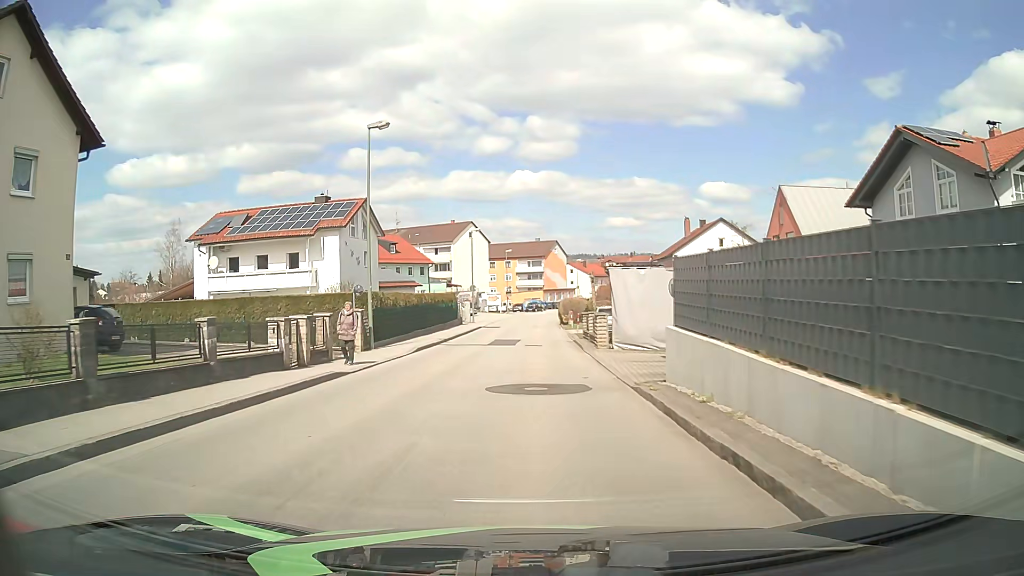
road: unclassified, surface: asphalt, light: Day
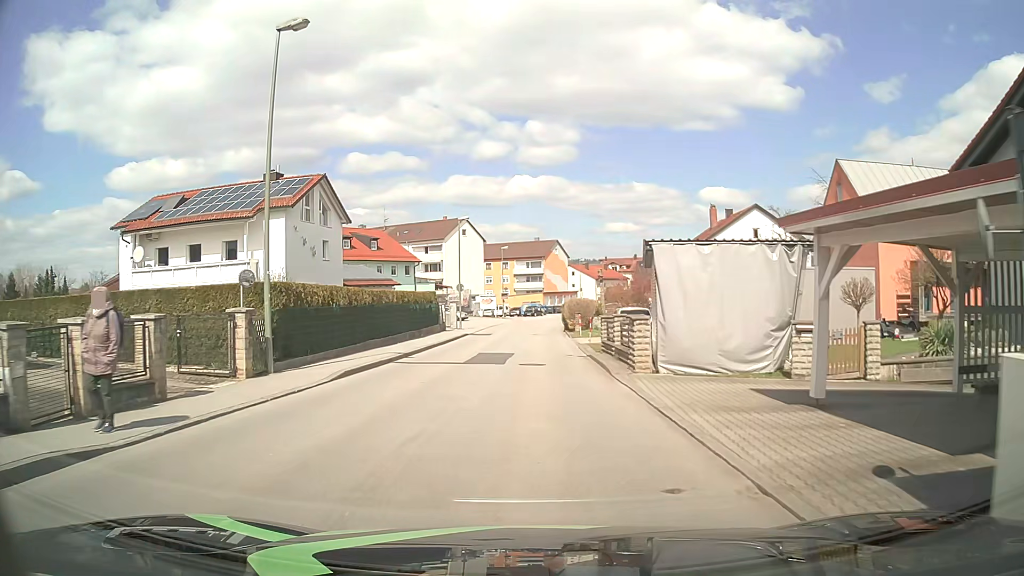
(-0.1, +9.5) m; -1°
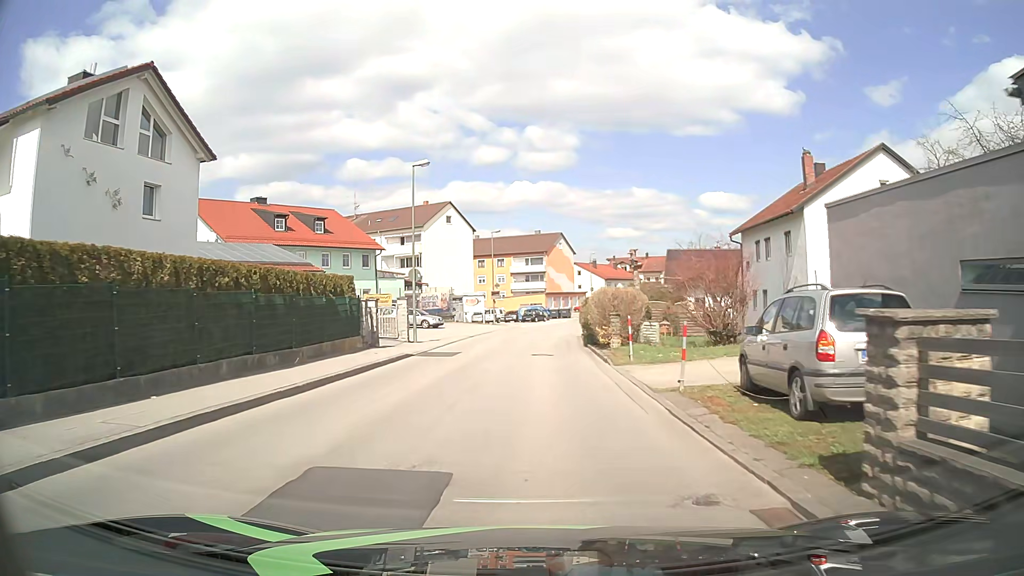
(0.0, +19.2) m; 0°
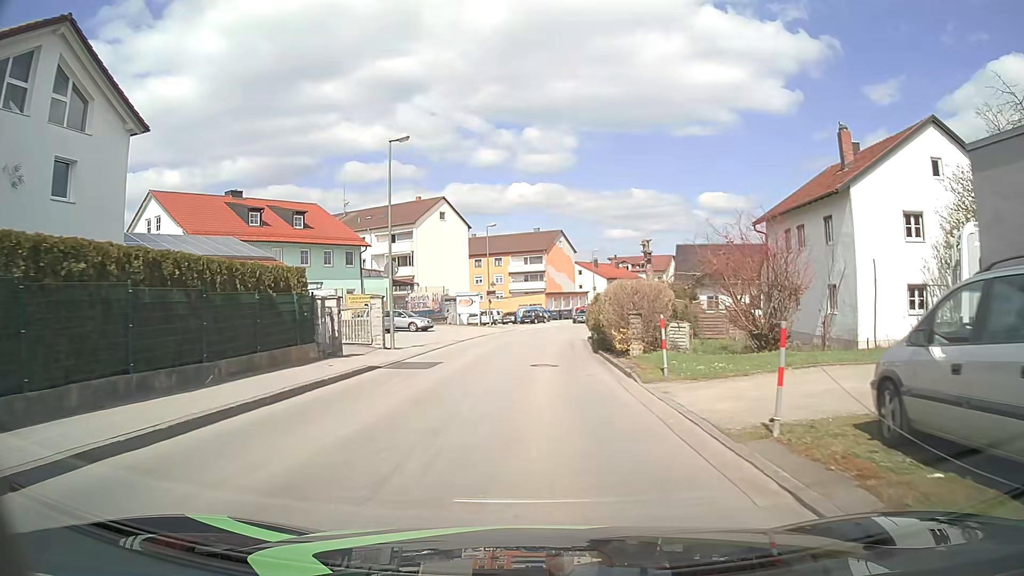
(0.0, +4.8) m; 0°
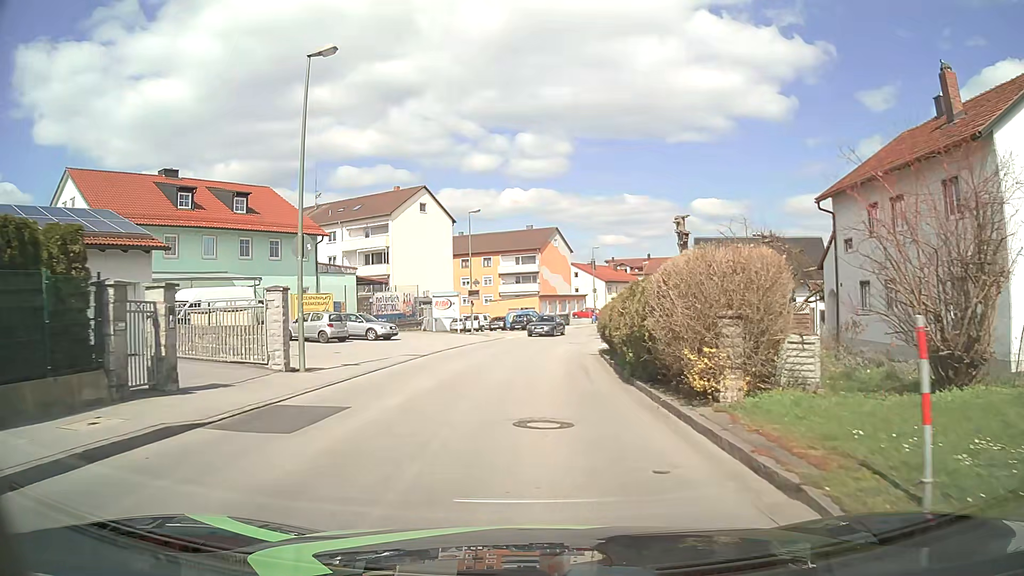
(0.0, +9.5) m; 0°
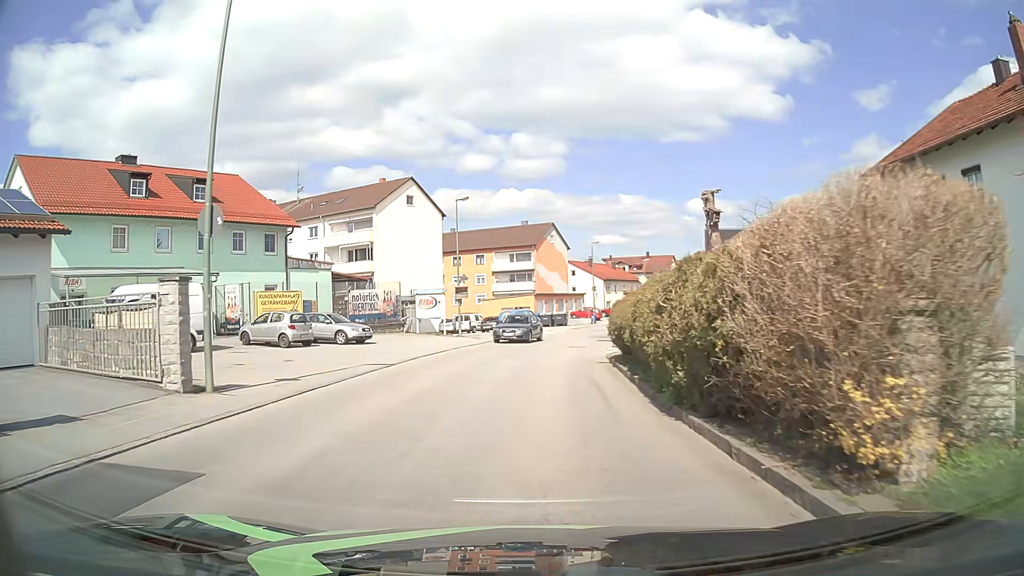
(0.0, +4.8) m; +1°
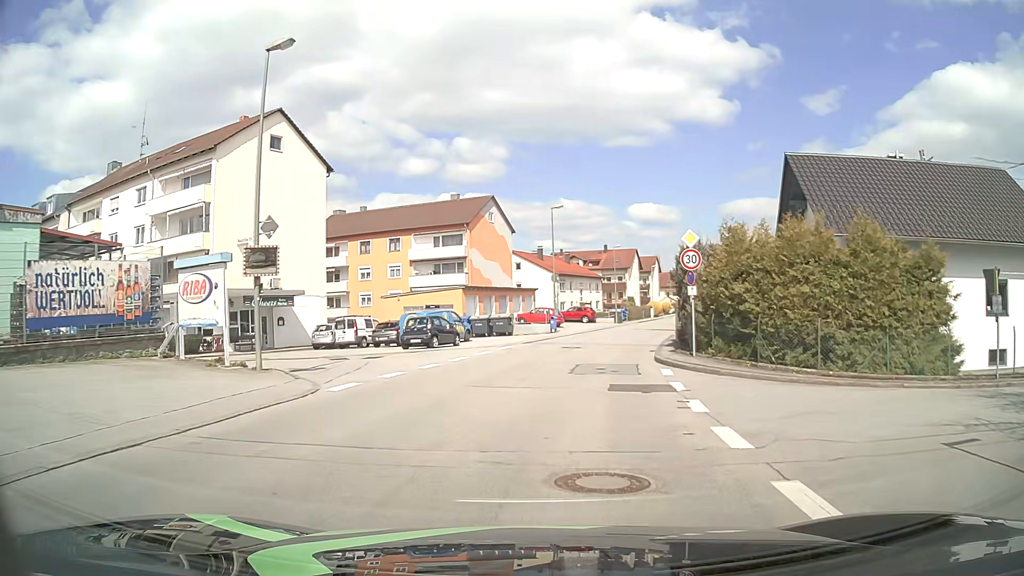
(+0.4, +23.9) m; +5°
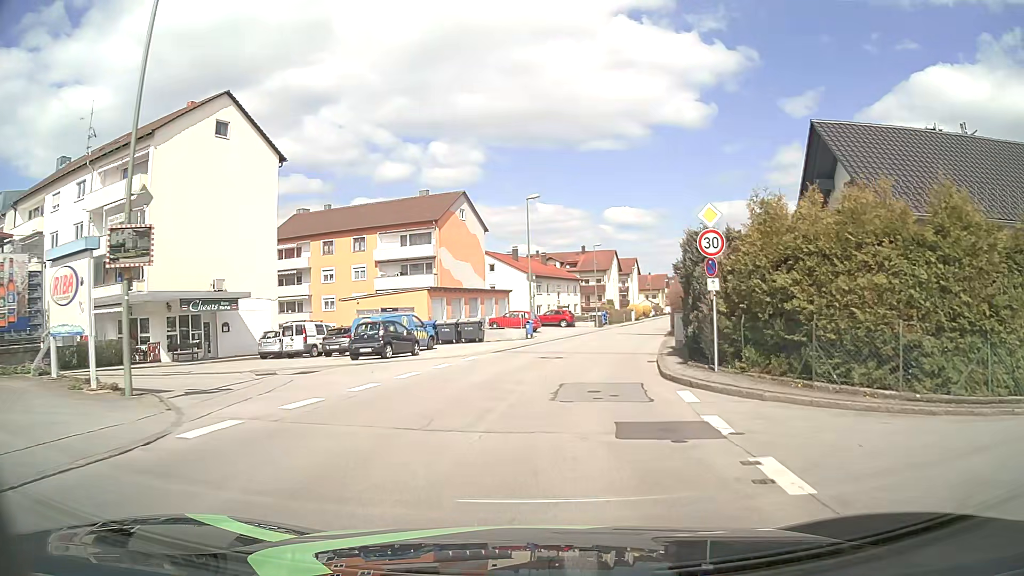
(+0.1, +4.8) m; +2°
(0, +10) (+2, +20) (+3, +30) (+5, +40) (+8, +49) (+10, +59) (+12, +69) (+15, +78) (+18, +88) (+20, +98) m
